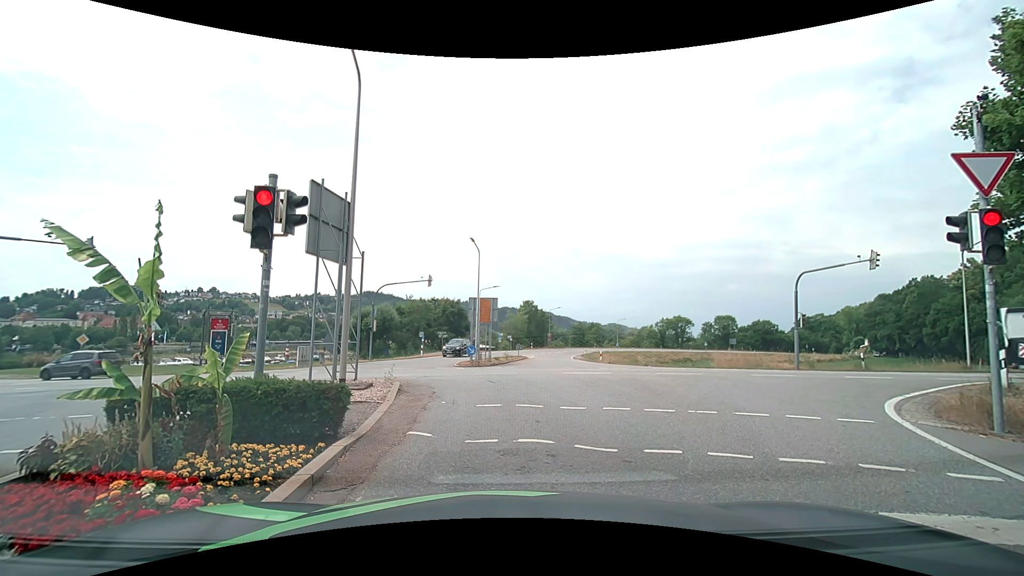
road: secondary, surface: asphalt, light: Day
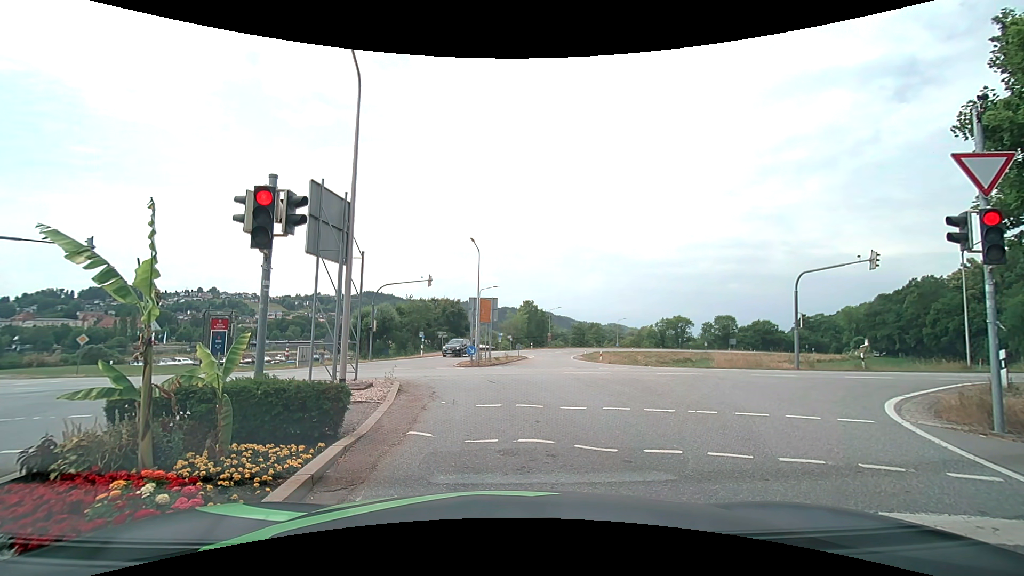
(0.0, 0.0) m; 0°
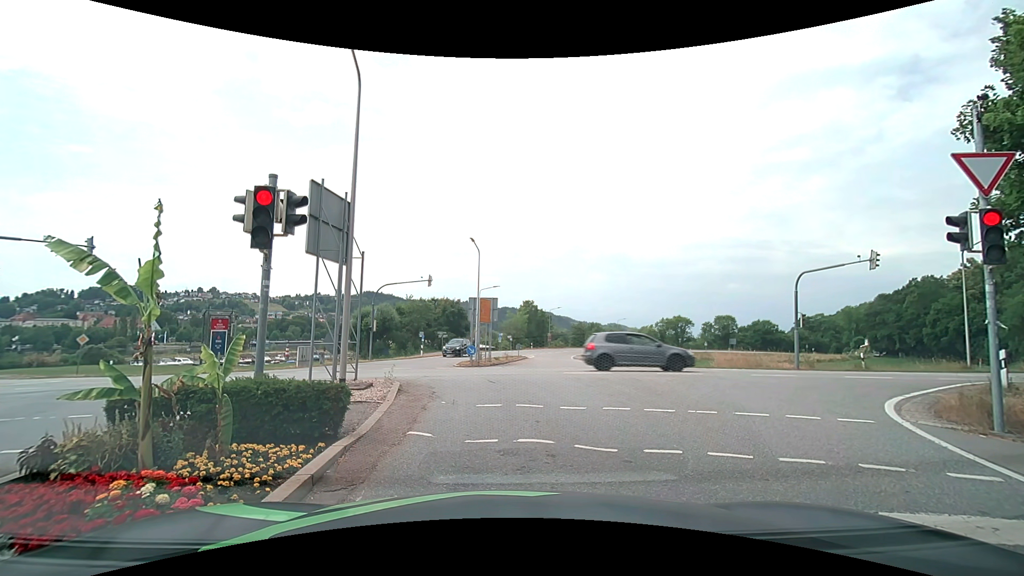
(0.0, 0.0) m; 0°
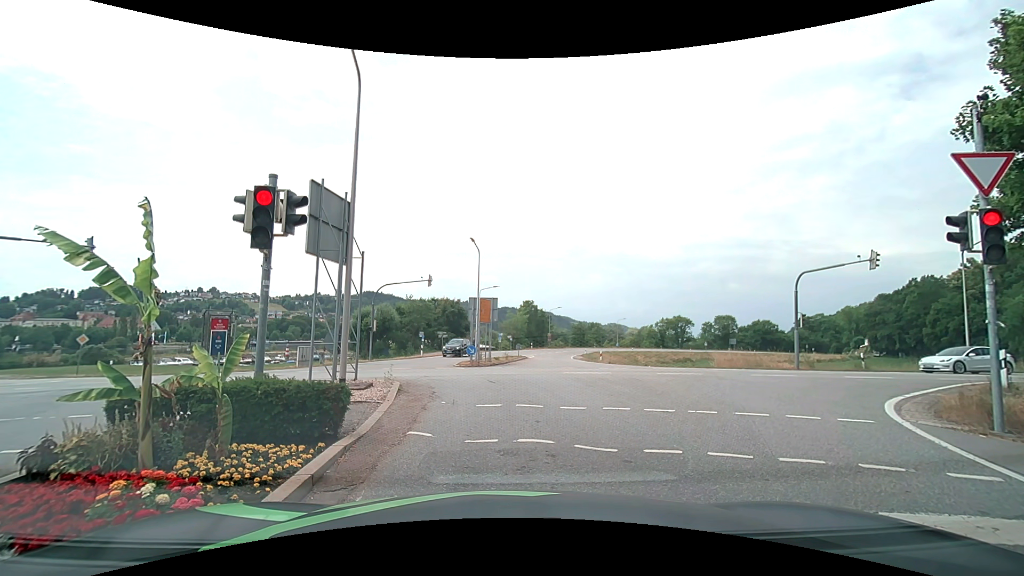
(0.0, 0.0) m; 0°
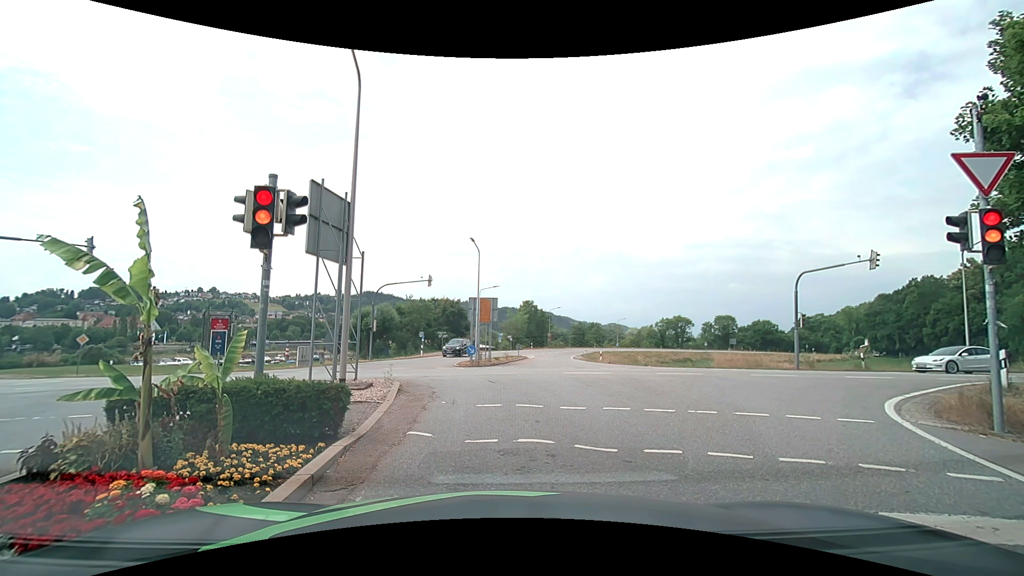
(0.0, 0.0) m; 0°
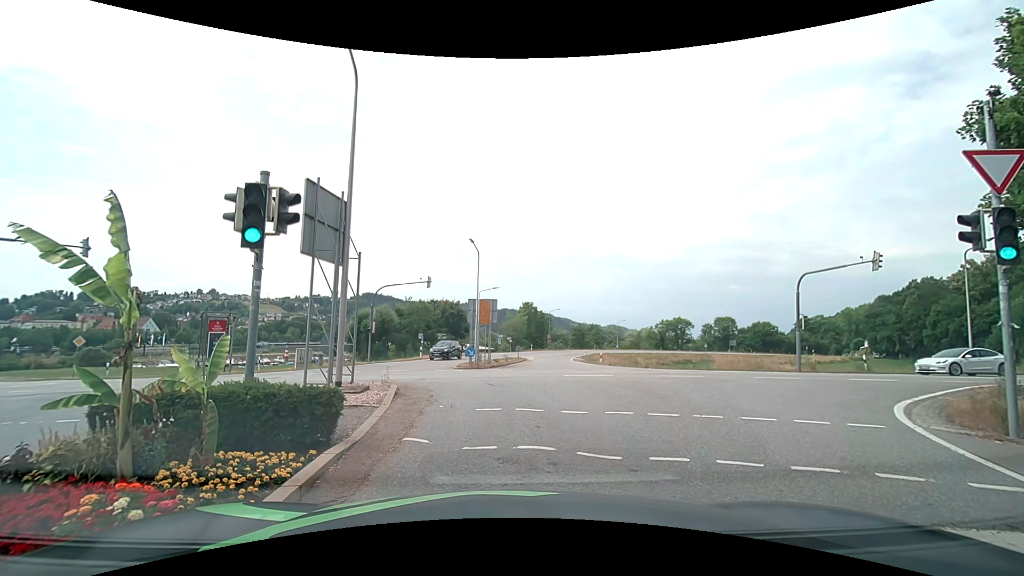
(0.0, +0.2) m; 0°
